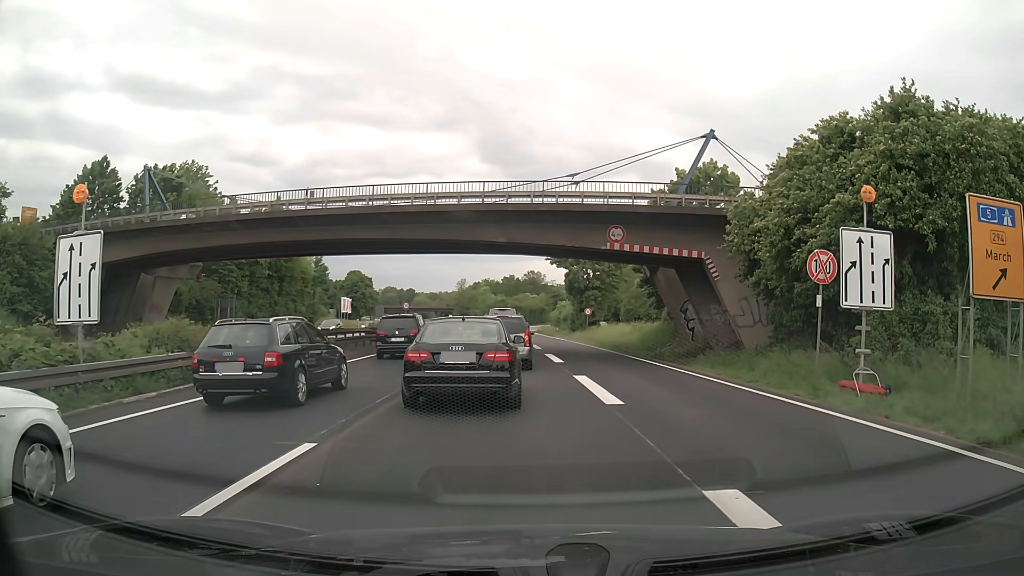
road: trunk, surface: asphalt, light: Day
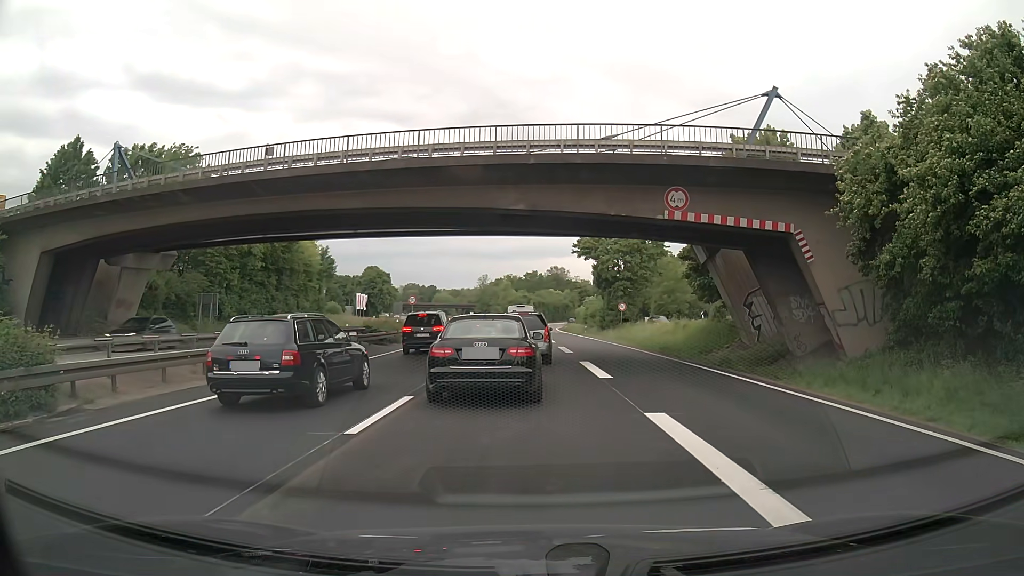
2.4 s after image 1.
(-0.3, +7.6) m; -3°
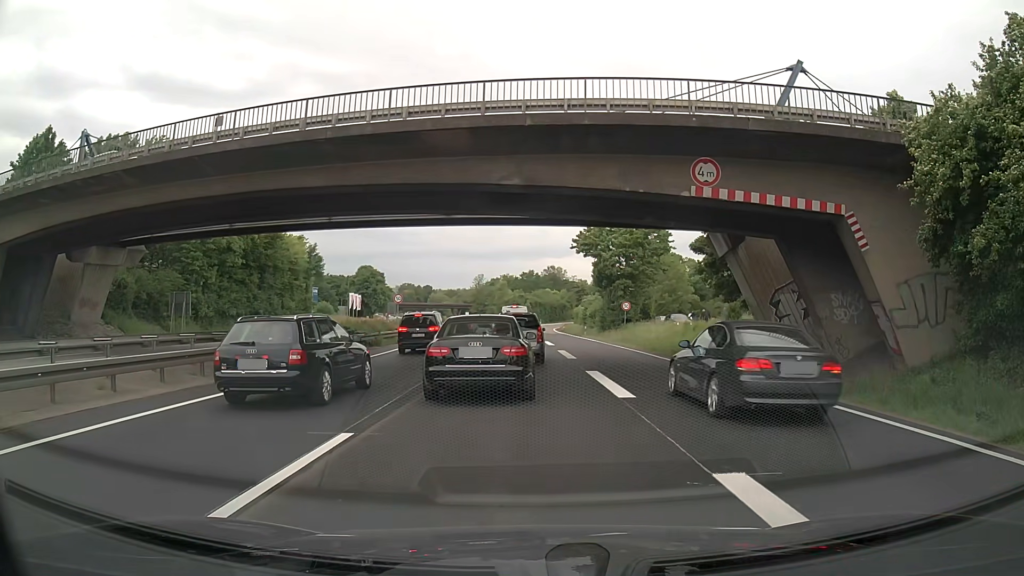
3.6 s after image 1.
(0.0, +3.9) m; +1°
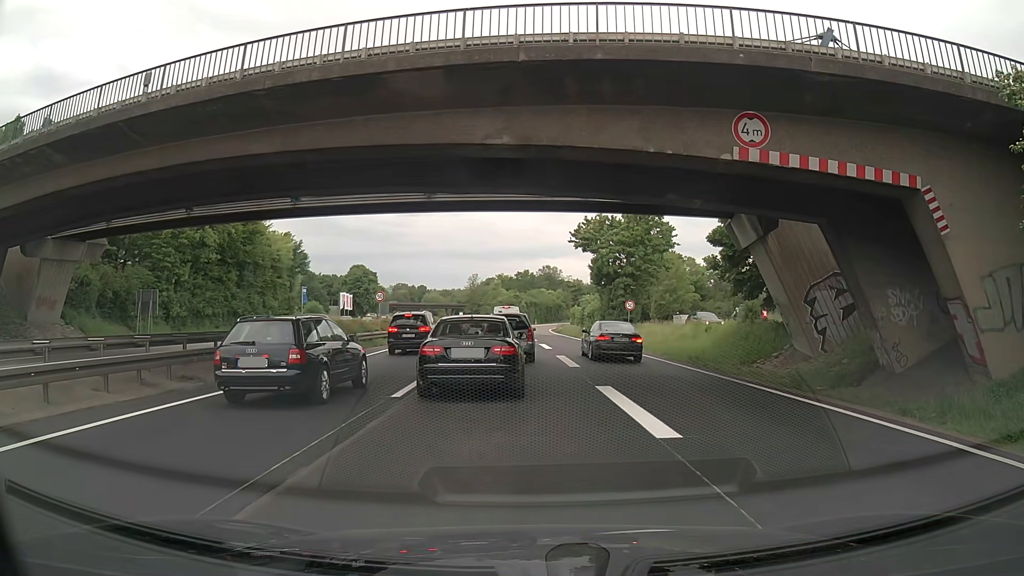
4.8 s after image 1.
(0.0, +4.1) m; -1°
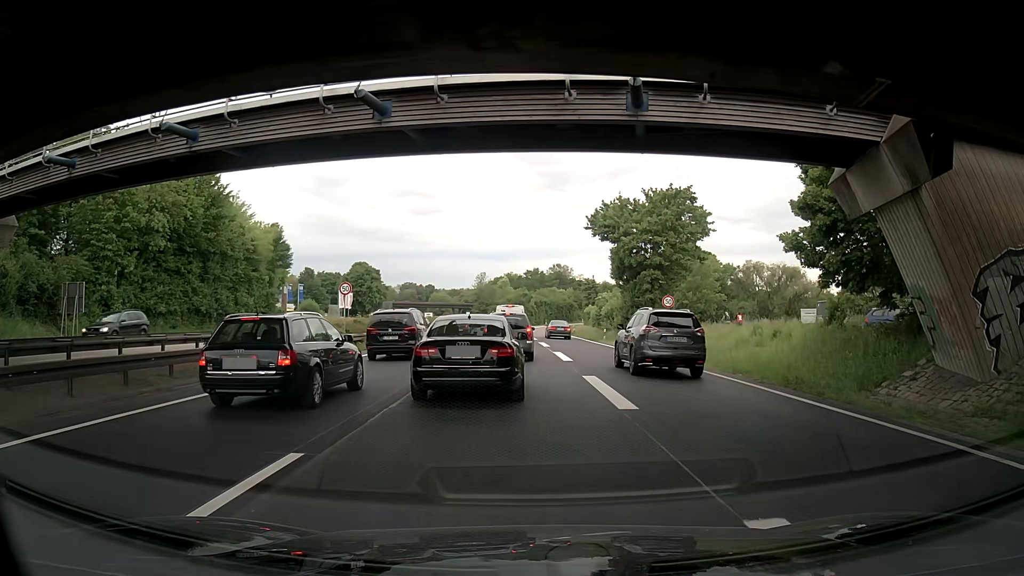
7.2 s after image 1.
(+0.1, +9.4) m; 0°
